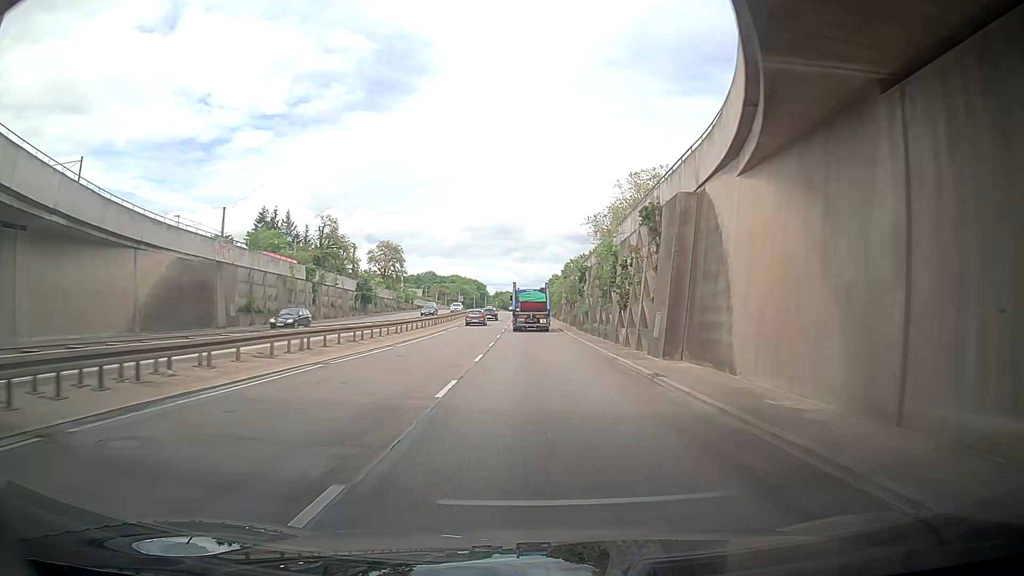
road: trunk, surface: asphalt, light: Day
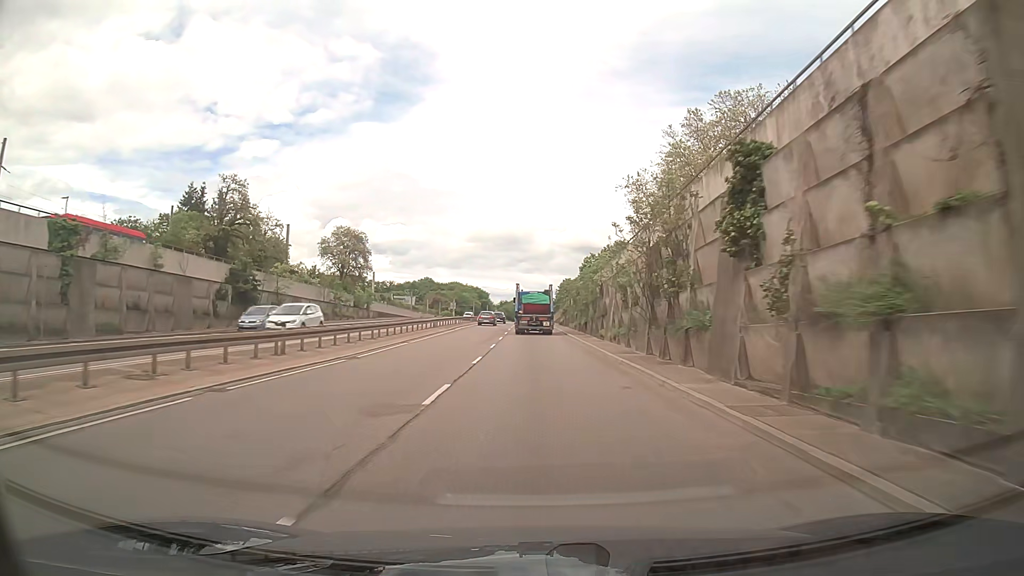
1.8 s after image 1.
(-0.8, +37.0) m; -2°
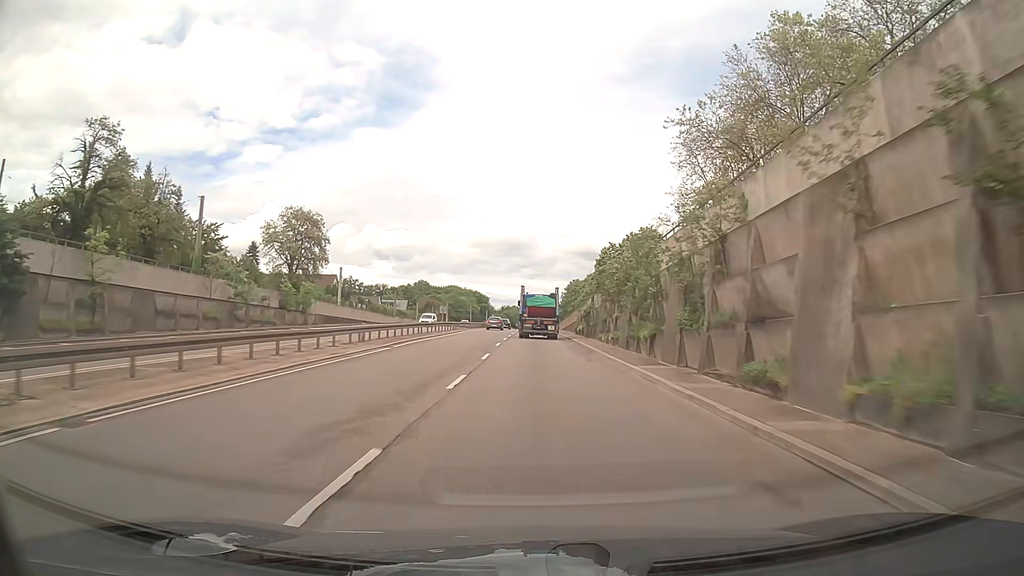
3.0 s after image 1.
(-0.1, +24.6) m; 0°
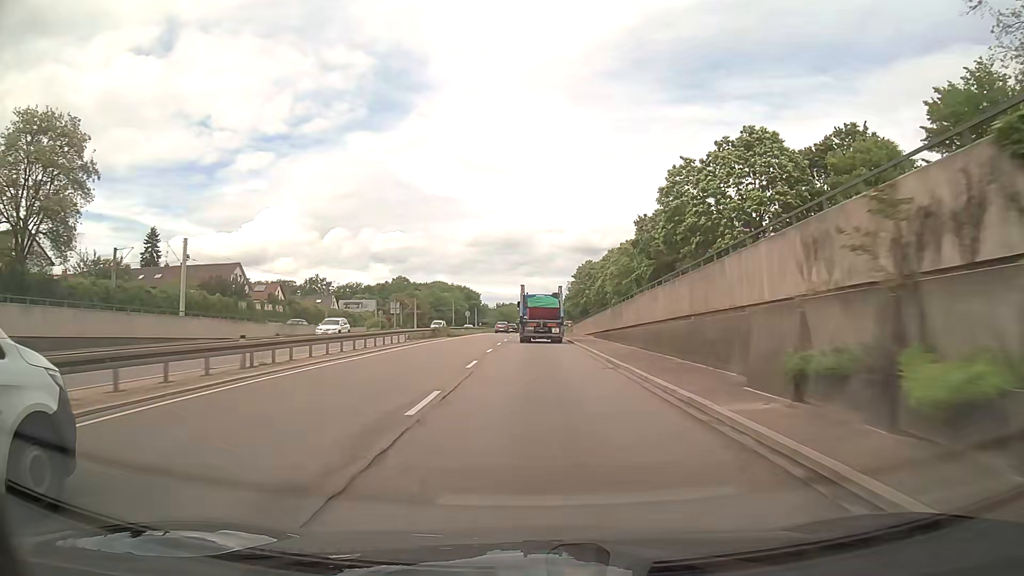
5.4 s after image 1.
(+0.2, +48.6) m; 0°
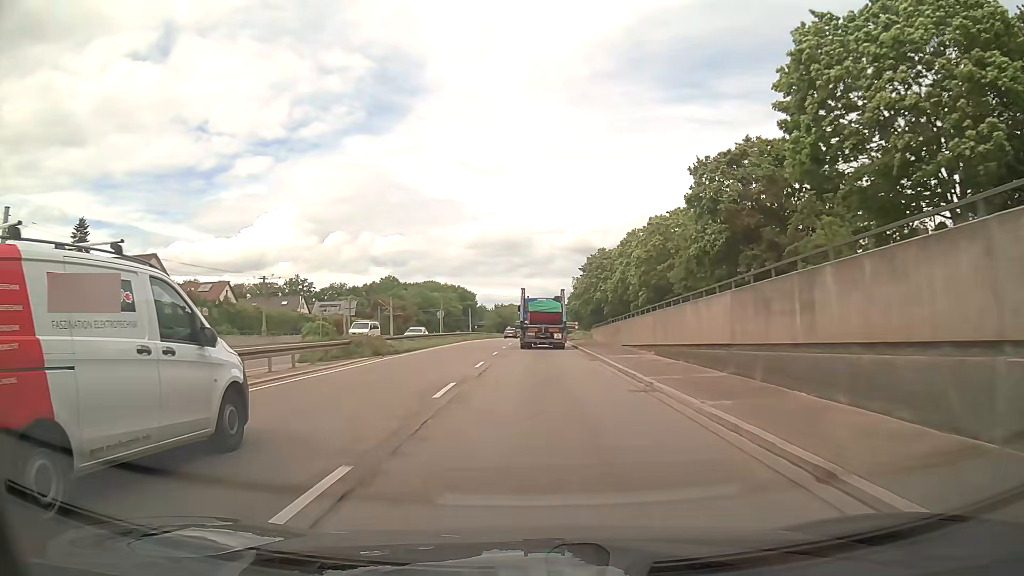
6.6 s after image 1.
(+0.1, +24.1) m; 0°
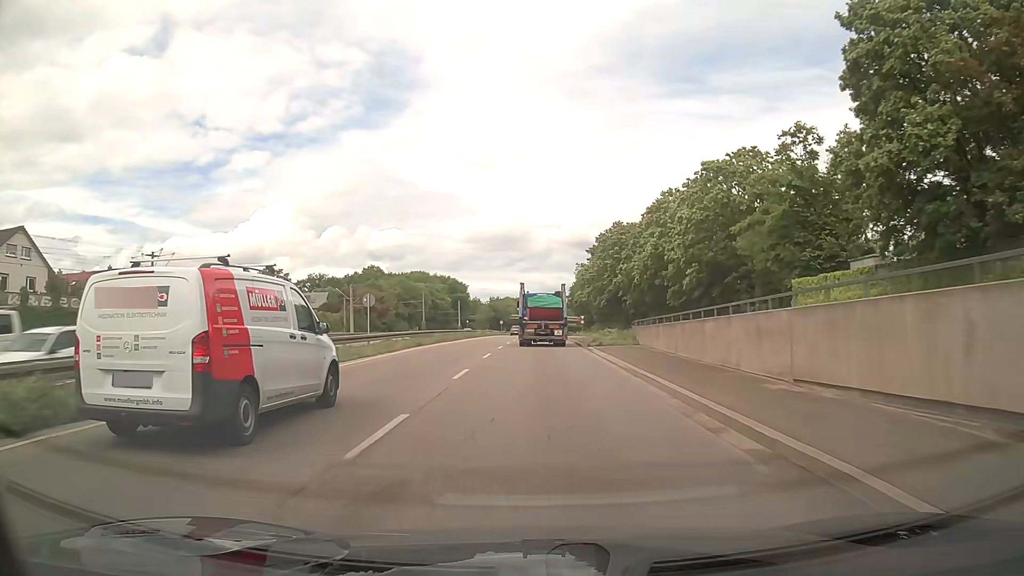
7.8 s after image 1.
(0.0, +23.9) m; 0°
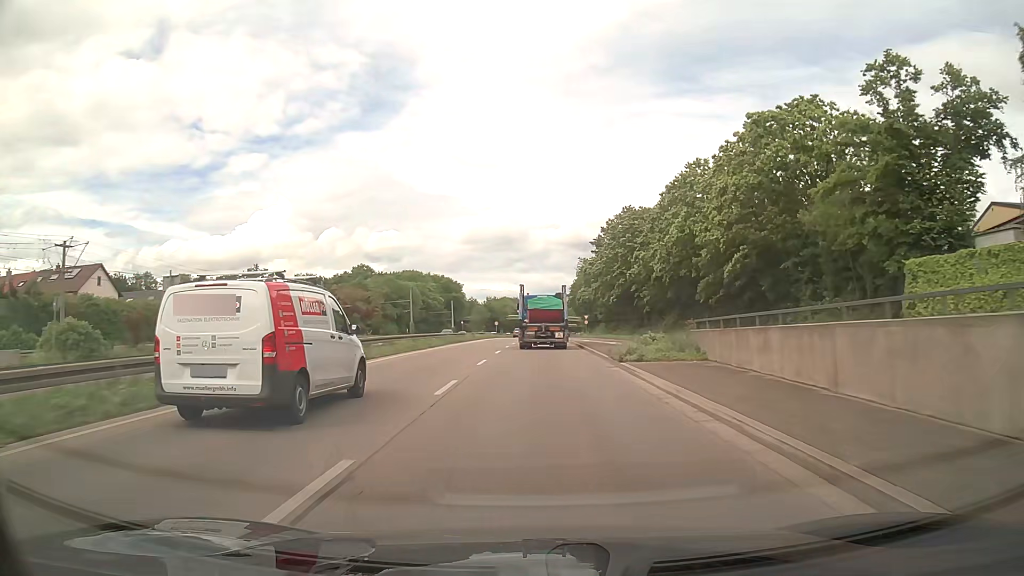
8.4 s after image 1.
(0.0, +11.9) m; 0°
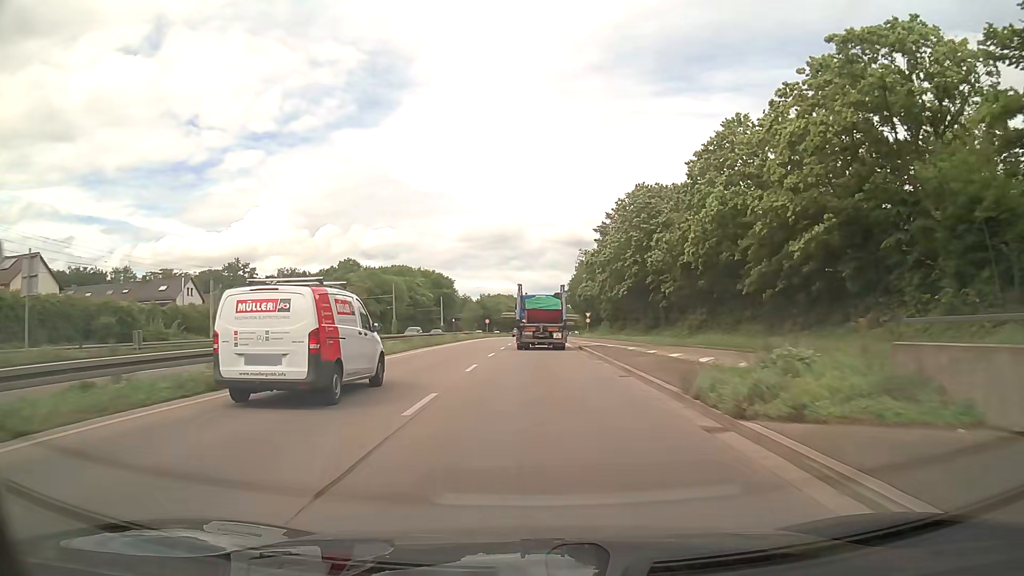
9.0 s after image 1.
(0.0, +11.9) m; 0°
(0, +10) (0, +20) (0, +30) (0, +40) (+1, +50) (+1, +60) (+1, +70) (+1, +80) (+2, +90) (+2, +100) m
